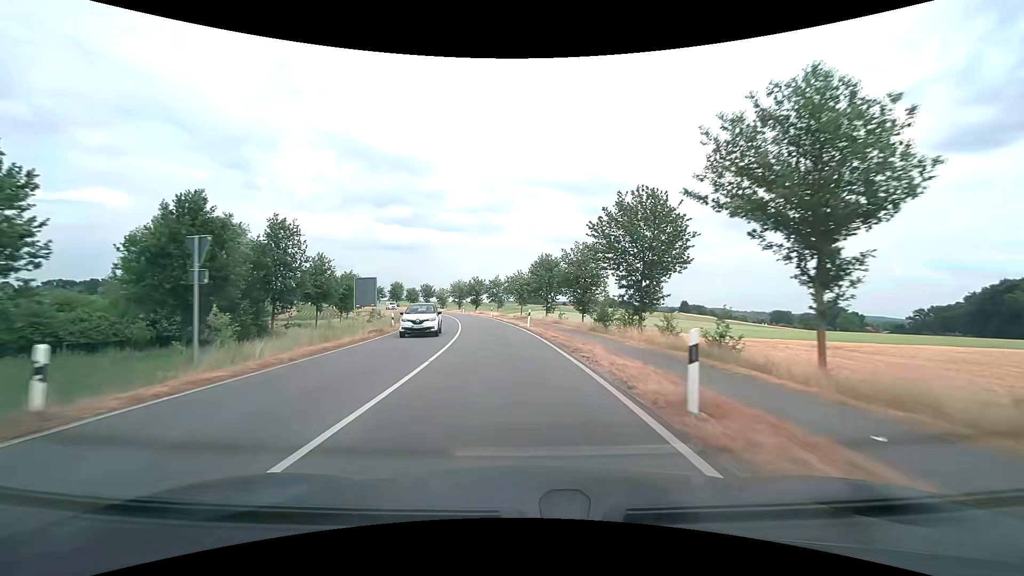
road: secondary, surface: asphalt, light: Day
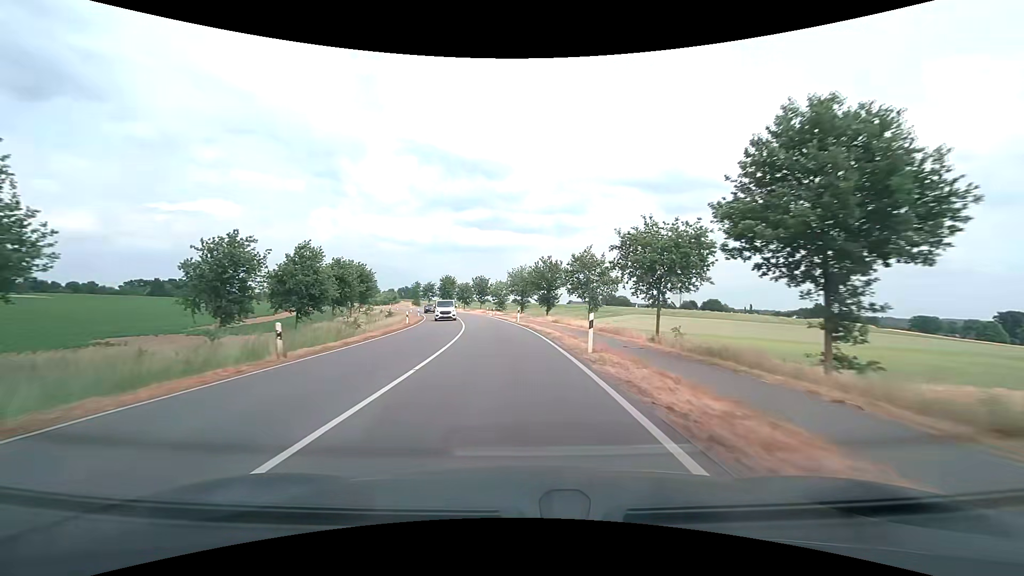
(-3.3, +43.5) m; -9°
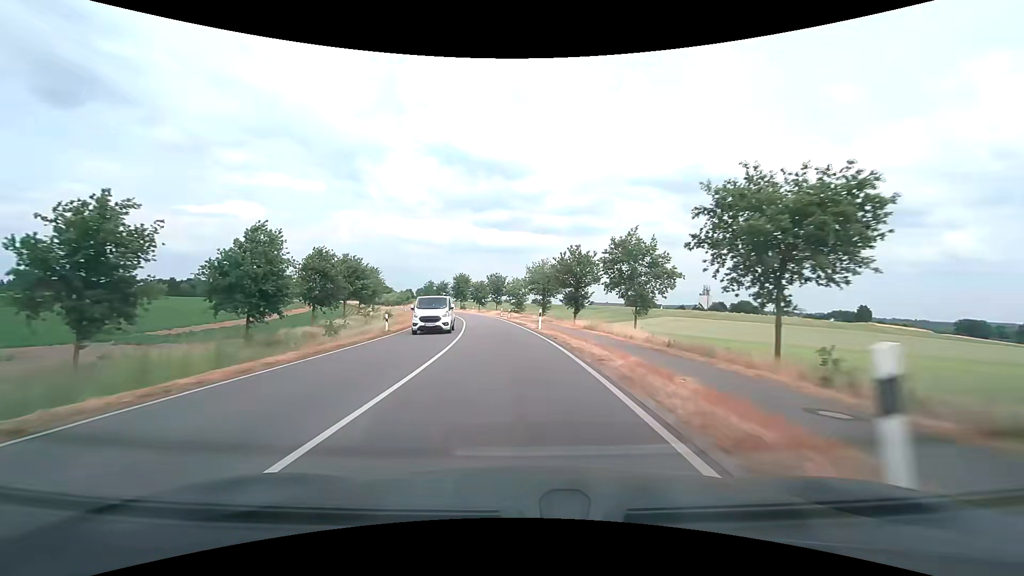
(-0.2, +11.1) m; -2°
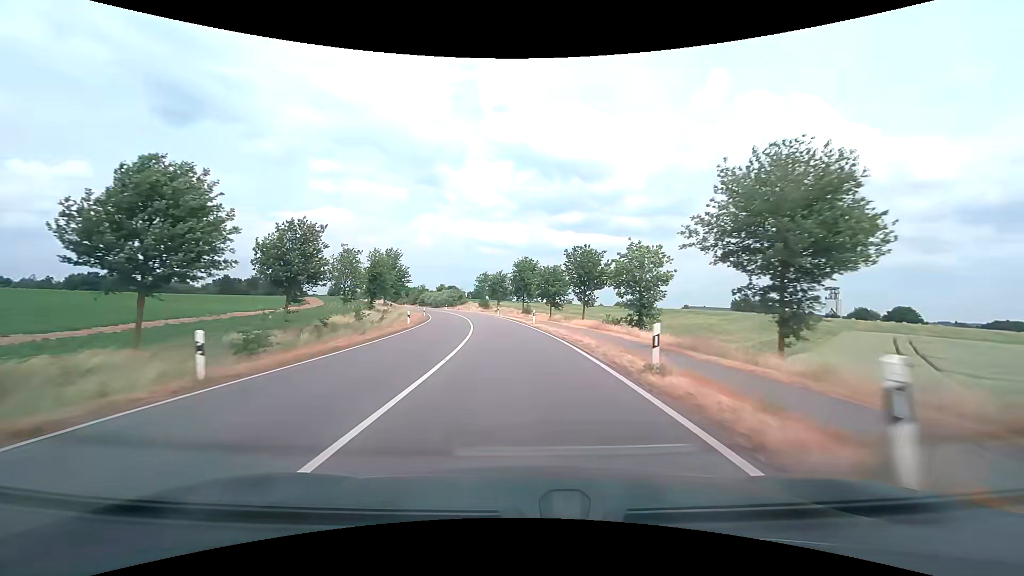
(-3.4, +44.5) m; -9°
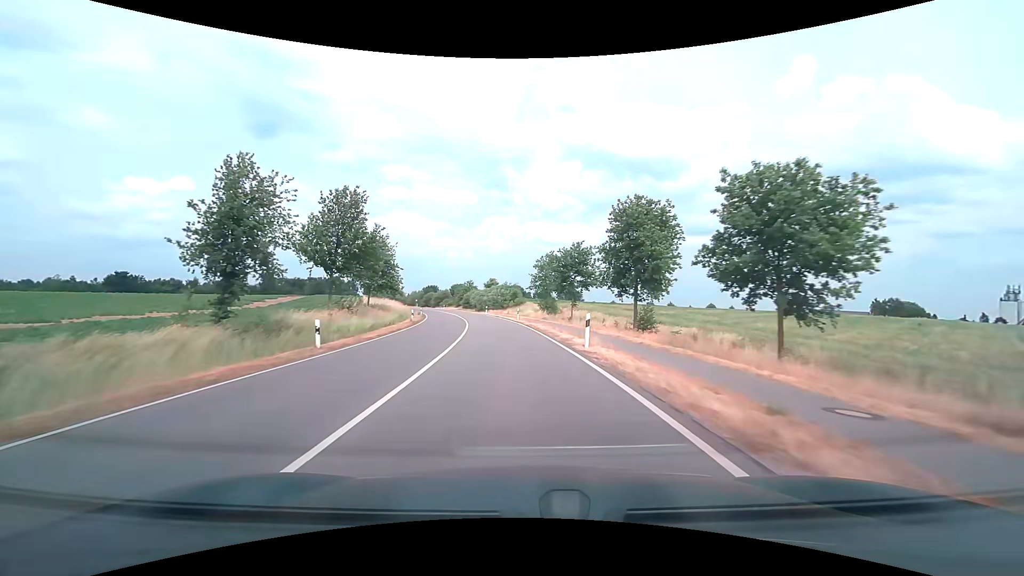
(-2.8, +44.0) m; -8°
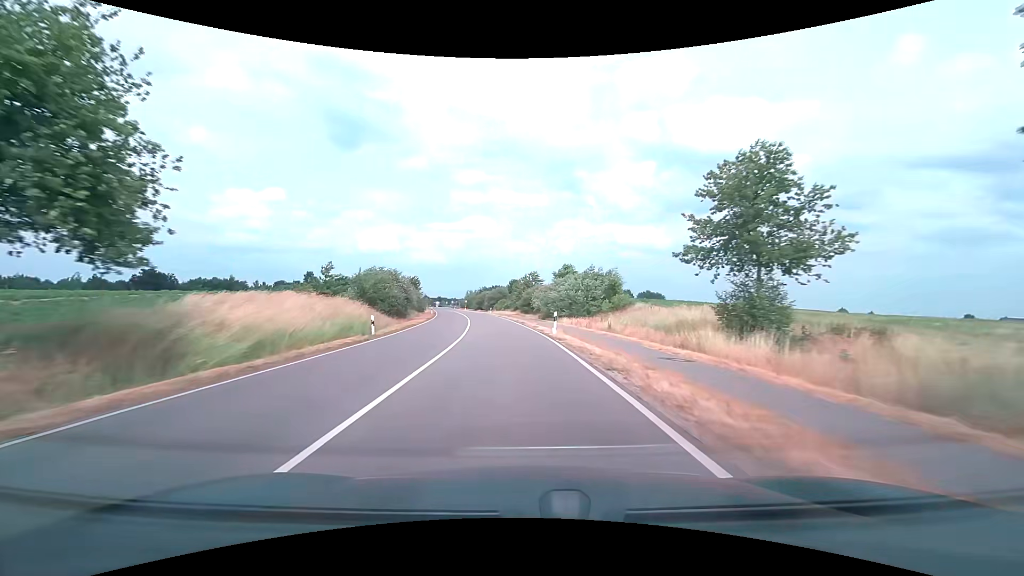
(-3.1, +43.4) m; -8°
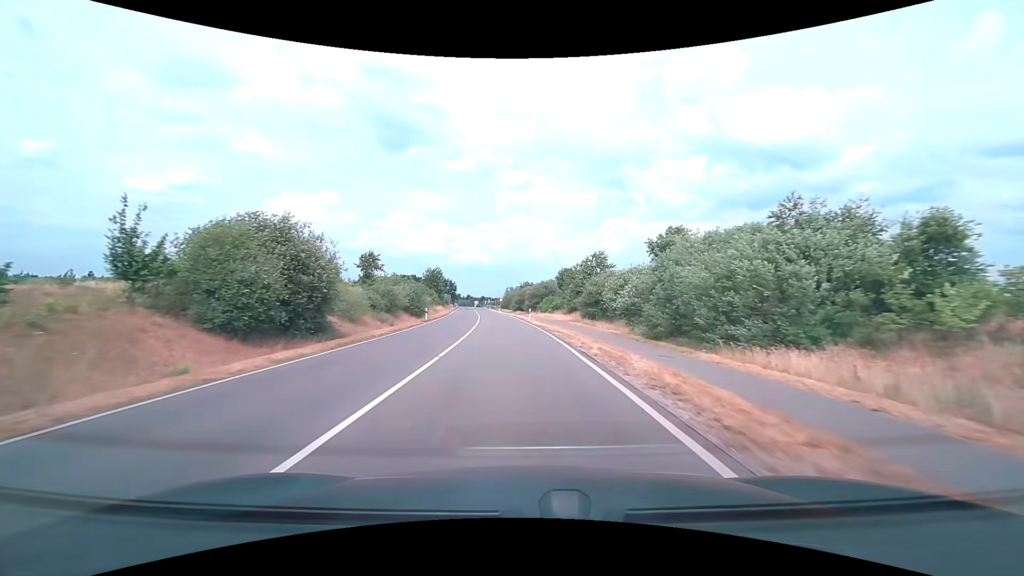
(-1.6, +32.3) m; -5°
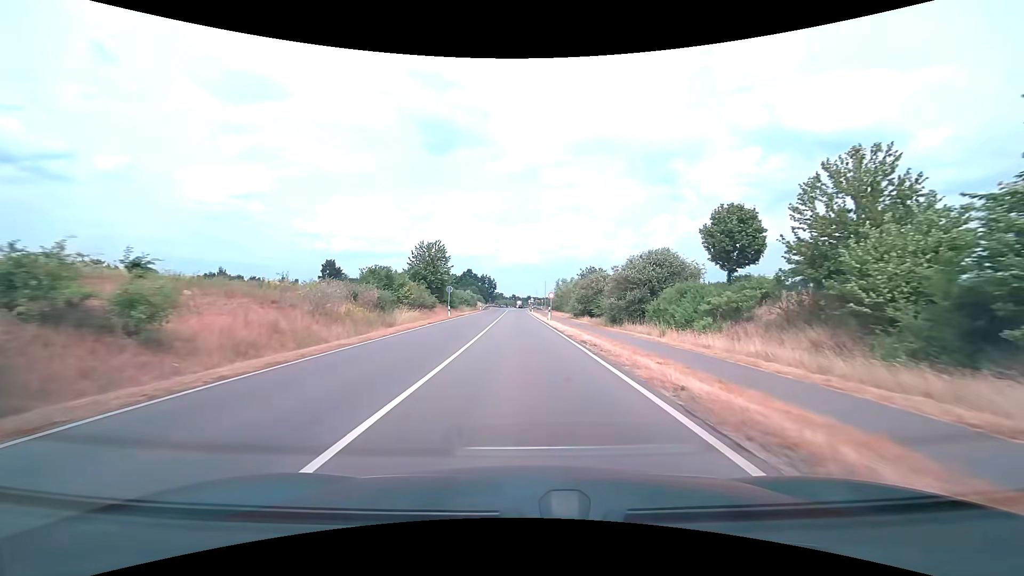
(-2.6, +48.5) m; -5°
(0, +10) (0, +20) (0, +30) (-1, +40) (-1, +50) (-1, +60) (-1, +70) (-1, +80) (-1, +90) (-1, +100) m
